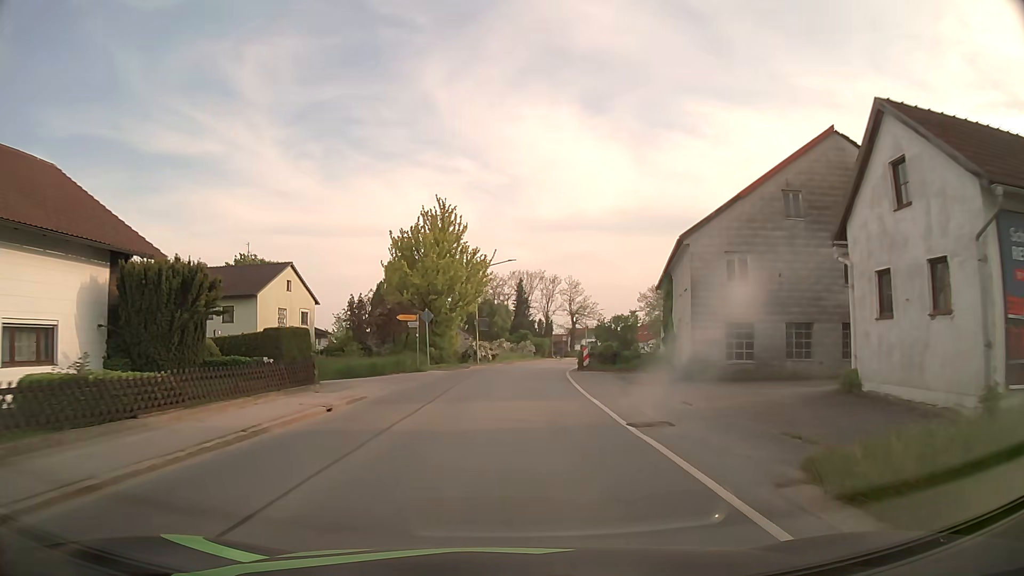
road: secondary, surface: asphalt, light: Day
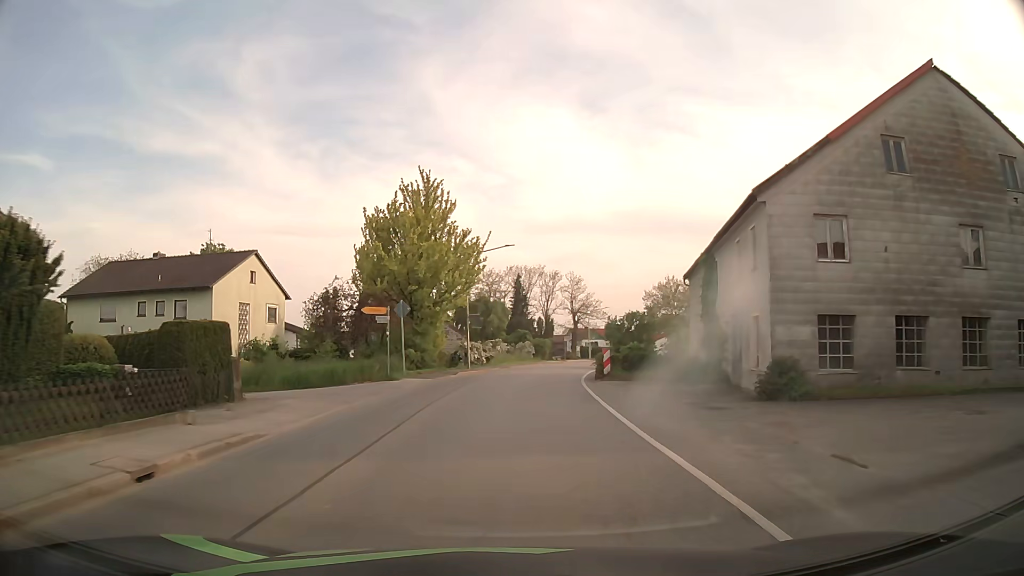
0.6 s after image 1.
(0.0, +7.6) m; 0°
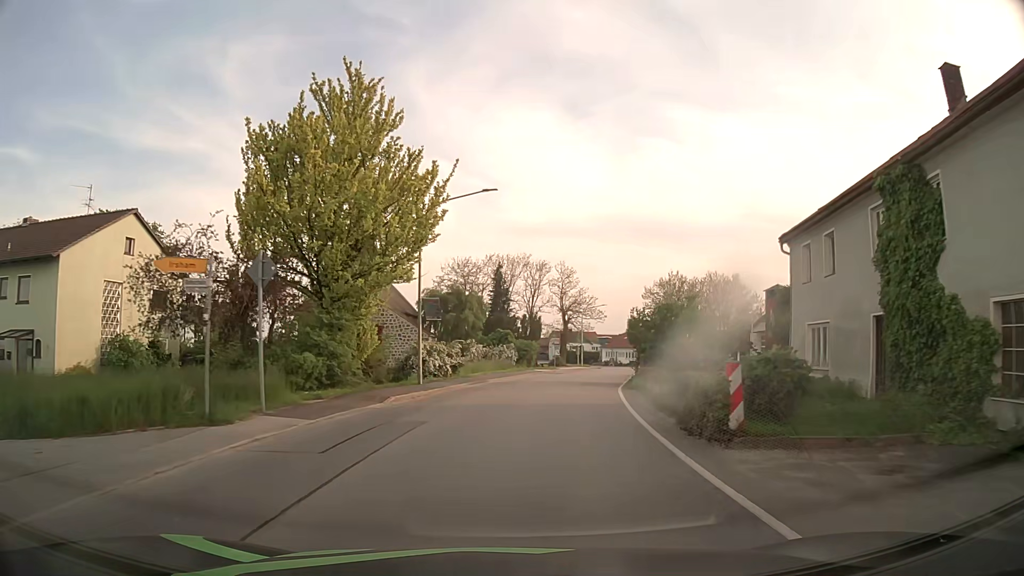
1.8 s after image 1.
(+0.1, +15.2) m; +2°
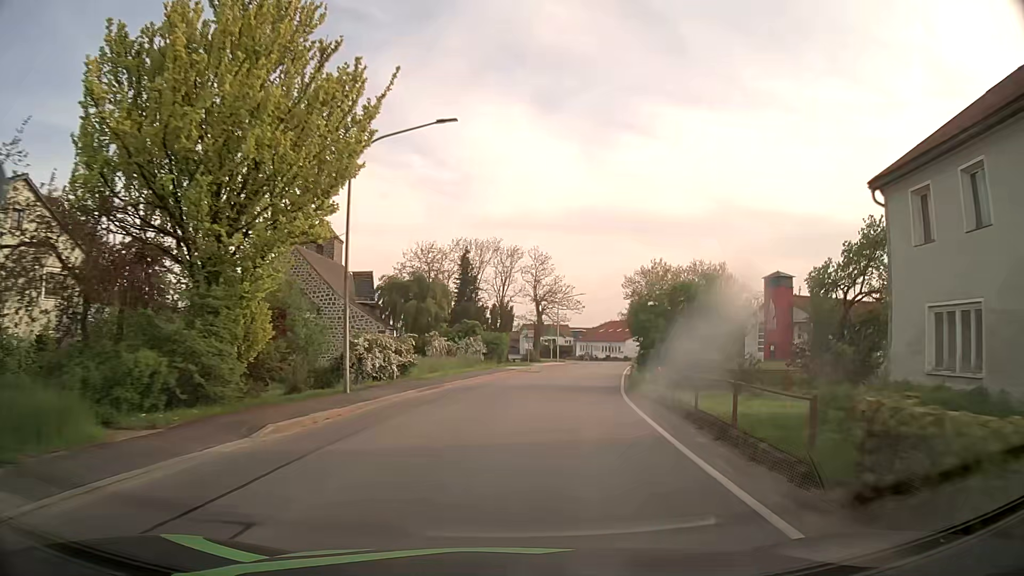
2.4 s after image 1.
(+0.2, +7.6) m; +3°
